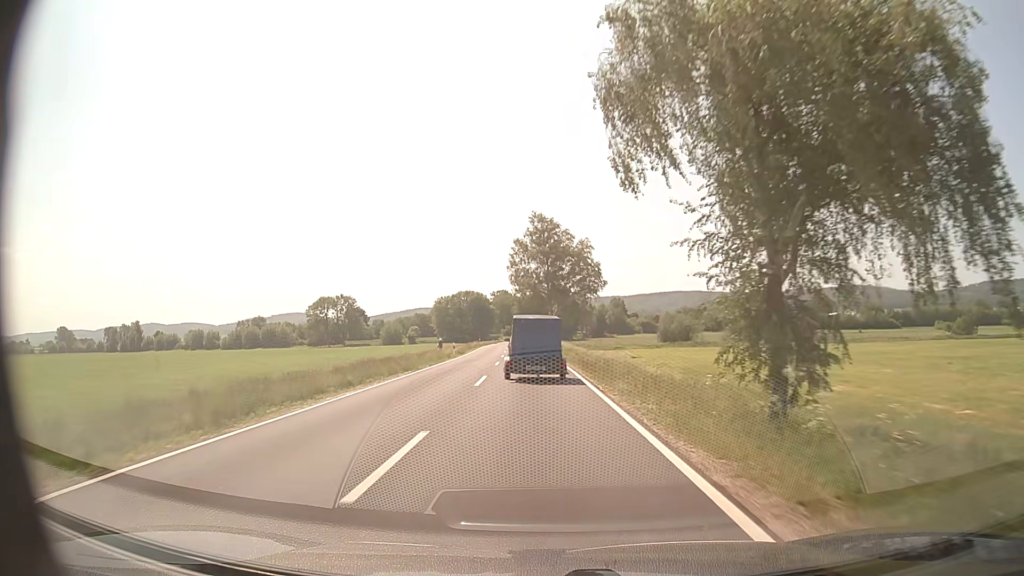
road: secondary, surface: asphalt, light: Day
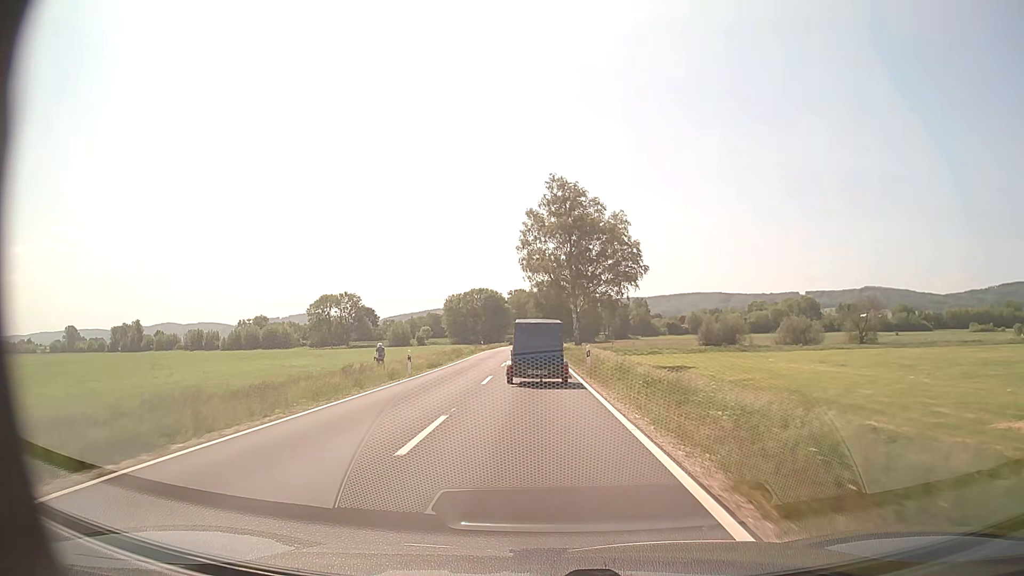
(-0.3, +21.9) m; -2°
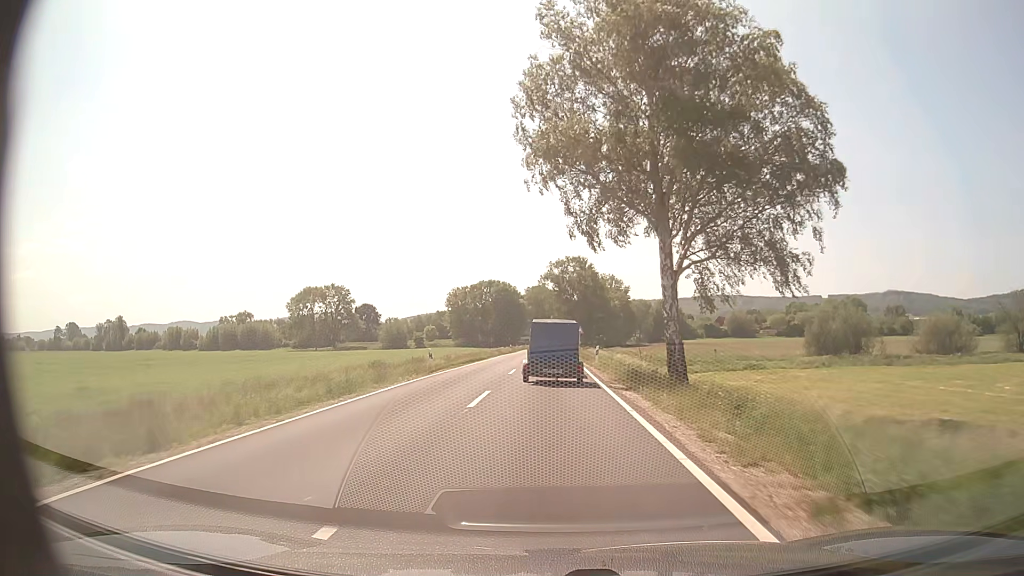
(-0.7, +43.1) m; -2°
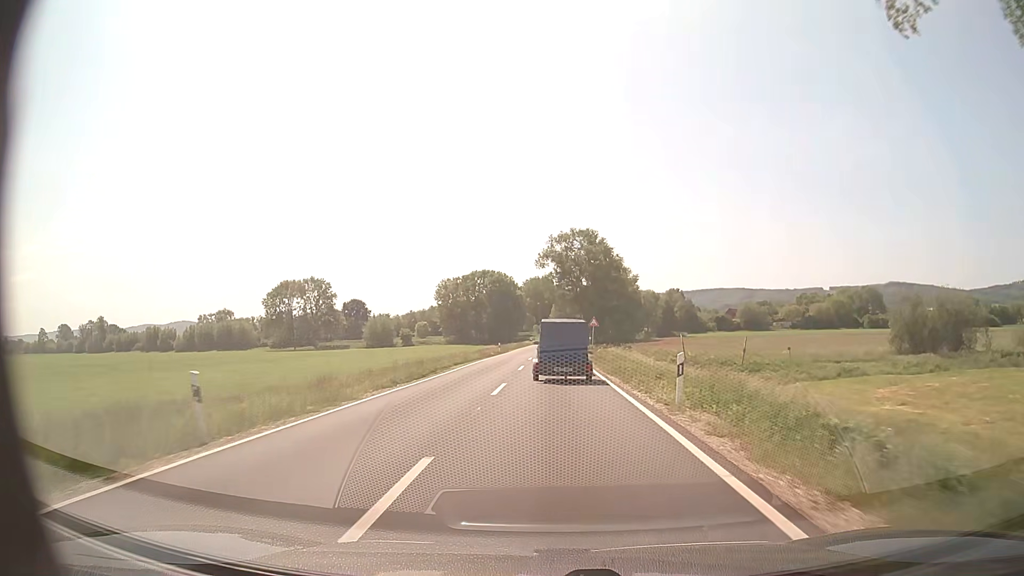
(-0.1, +21.4) m; 0°
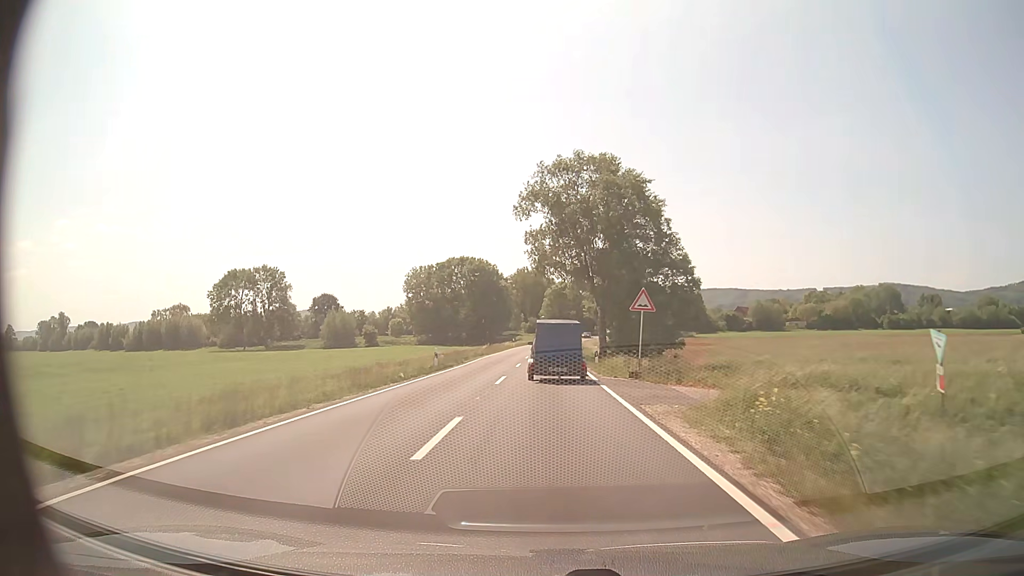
(+0.1, +32.4) m; +1°
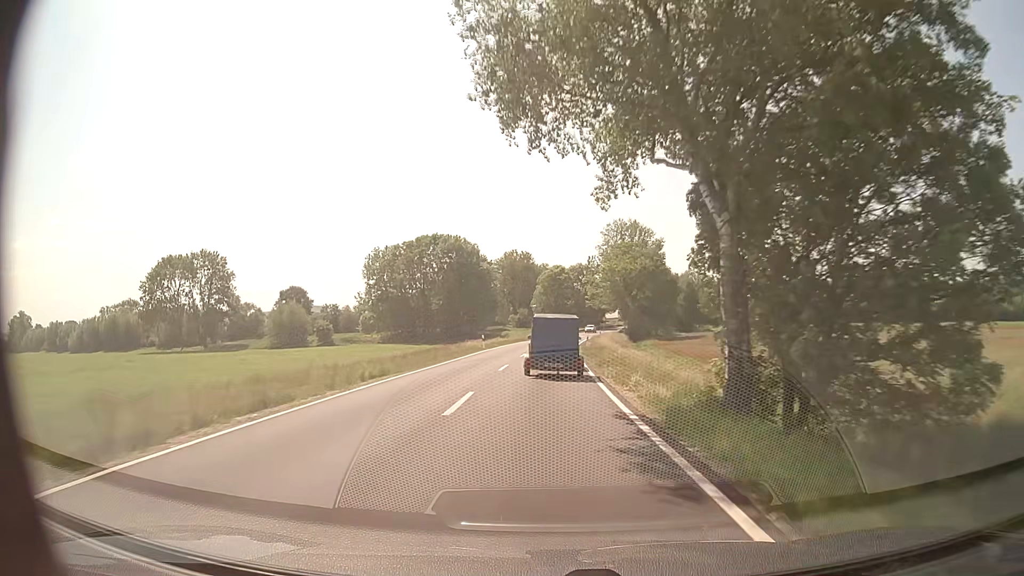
(+0.2, +32.7) m; +1°
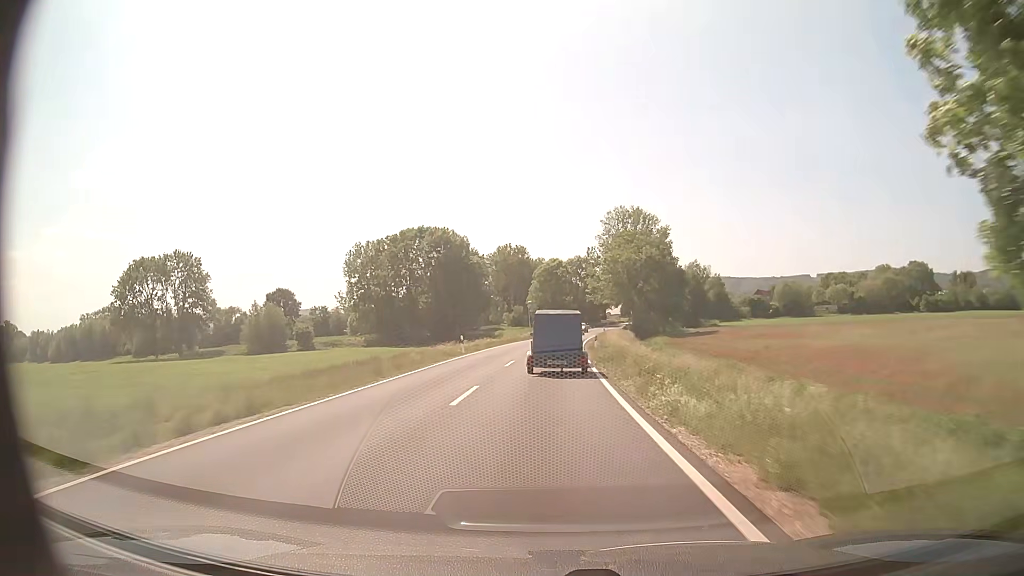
(0.0, +10.8) m; 0°
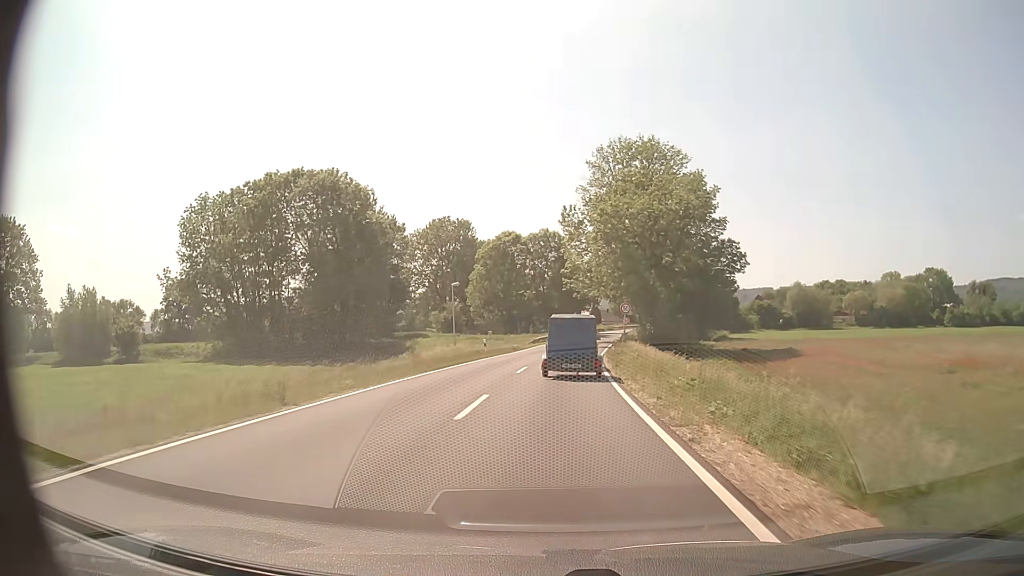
(+1.2, +49.5) m; +4°
(0, +10) (0, +20) (+1, +30) (+2, +40) (+3, +50) (+4, +60) (+5, +70) (+7, +80) (+8, +89) (+10, +99) m
